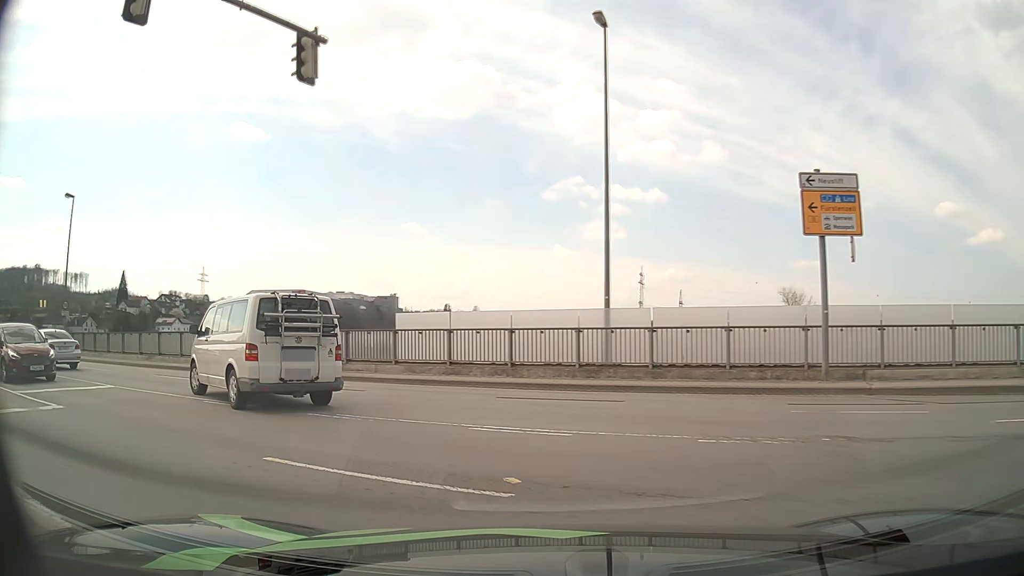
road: primary_link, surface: asphalt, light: Day
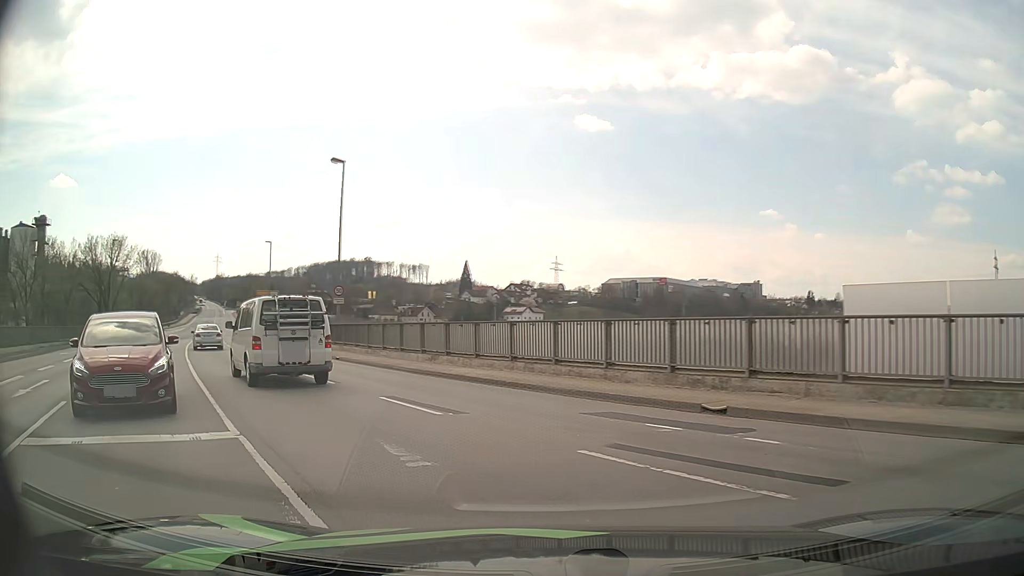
(-2.6, +9.6) m; -29°
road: primary
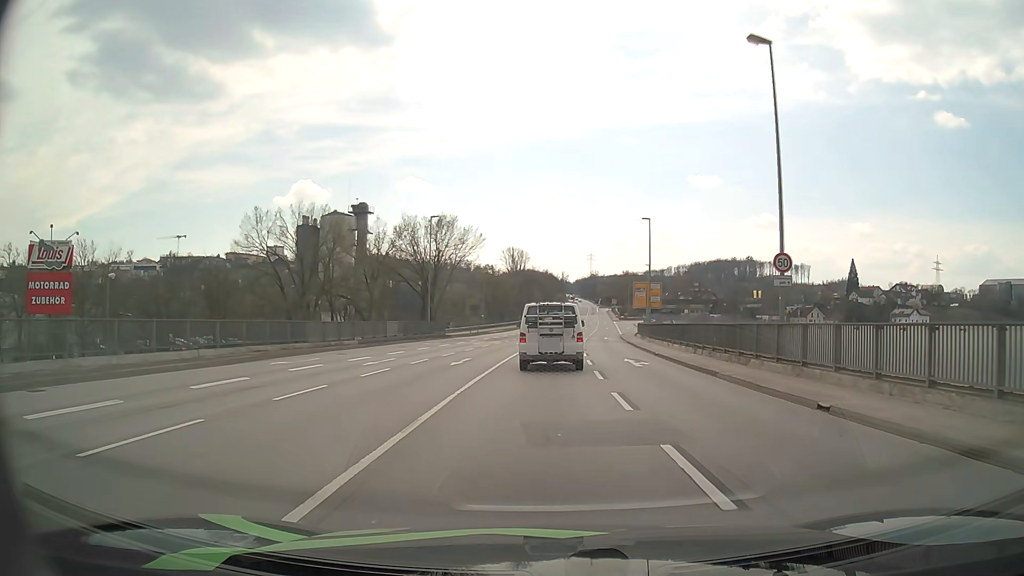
(-6.4, +15.5) m; -35°
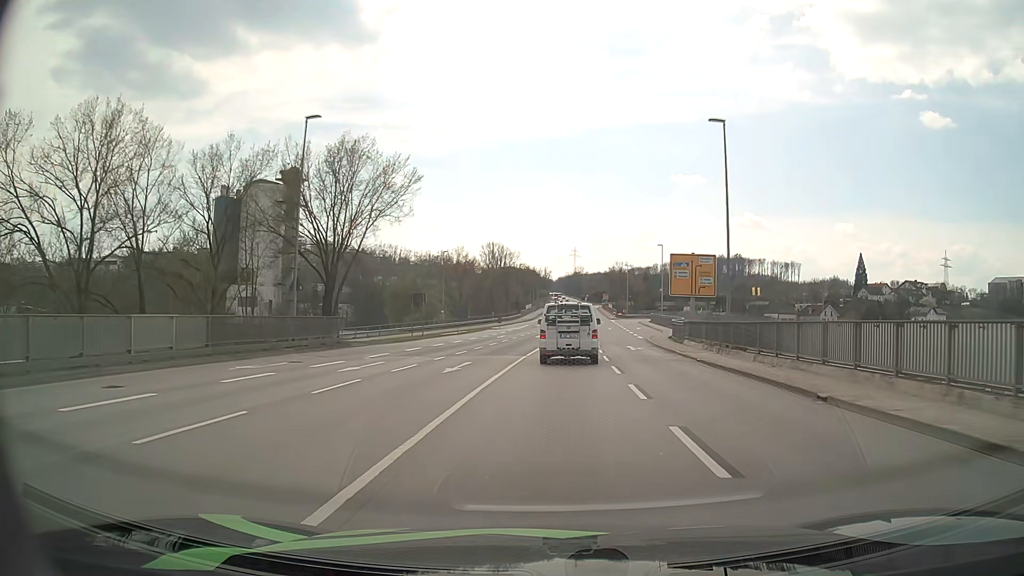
(+0.1, +29.2) m; +1°
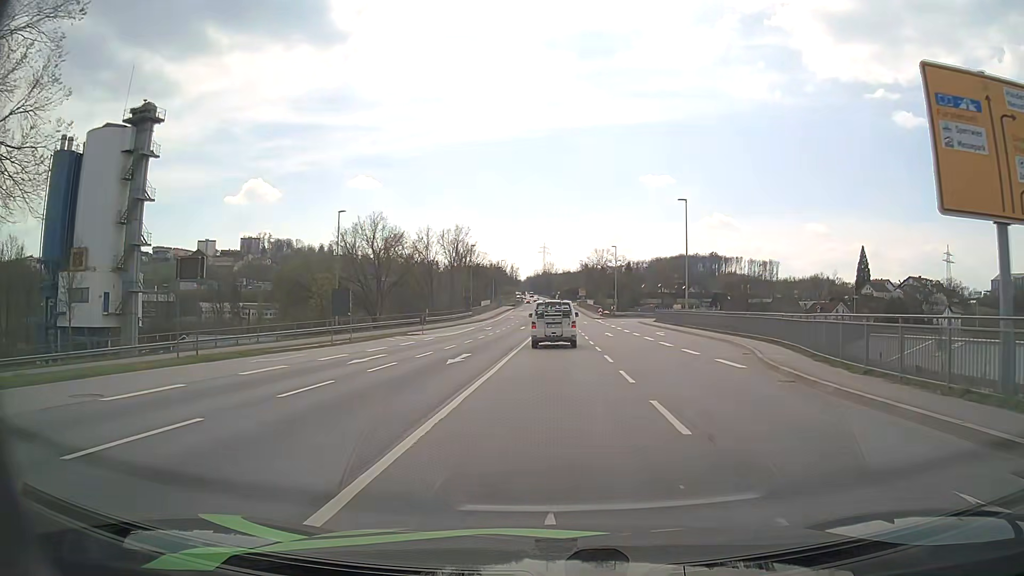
(+1.1, +34.3) m; +3°
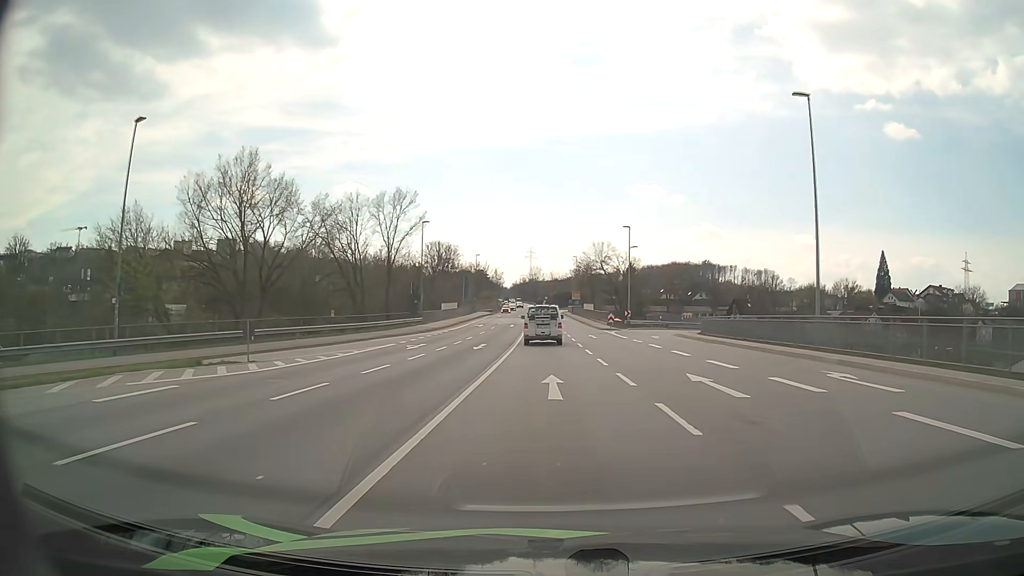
(+0.2, +30.1) m; +1°
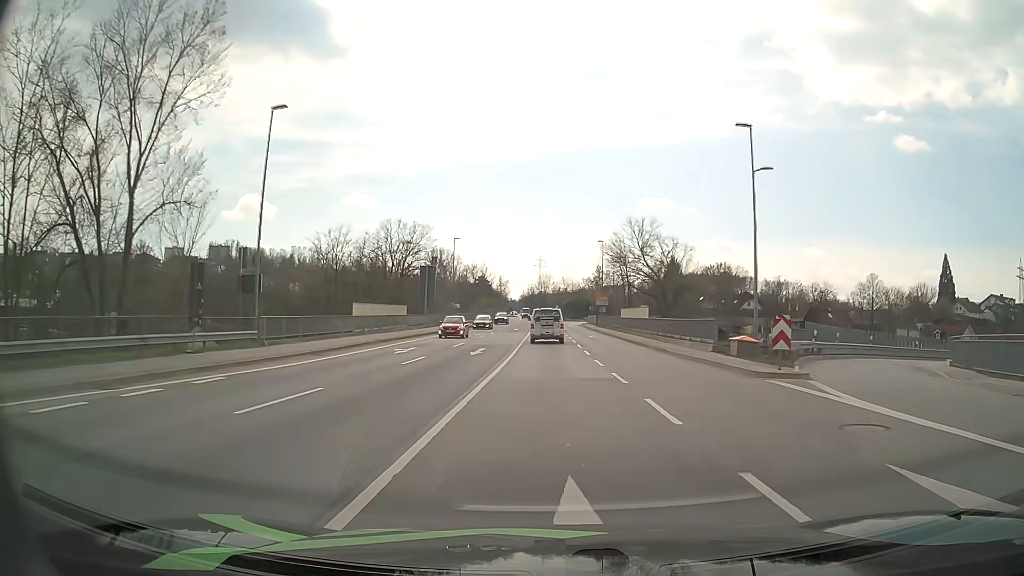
(-0.2, +41.1) m; -1°
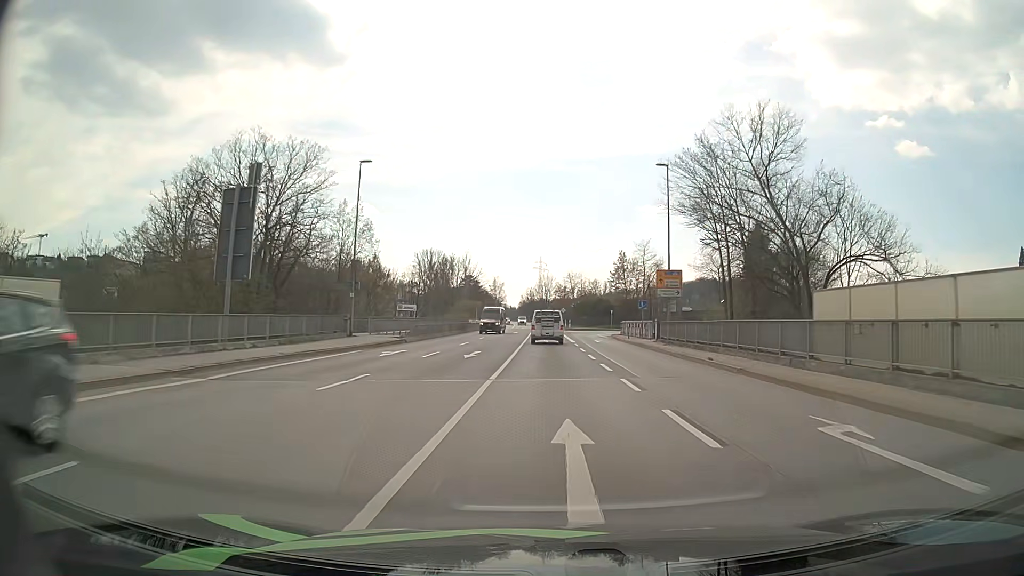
(-0.3, +44.5) m; 0°
(0, +10) (0, +20) (0, +30) (0, +40) (0, +50) (0, +60) (0, +70) (0, +80) (-1, +90) (-1, +100) m
